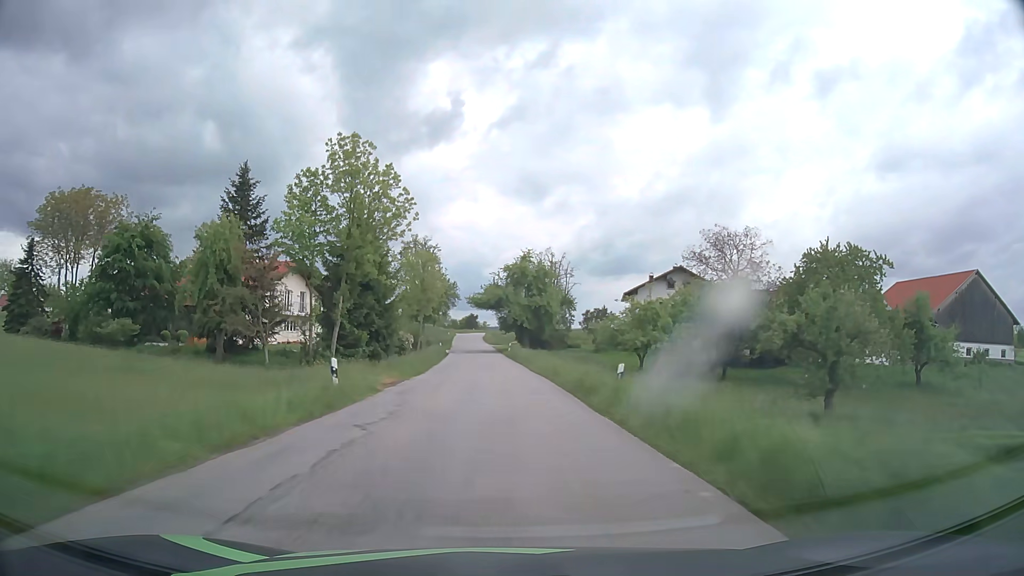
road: tertiary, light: Day
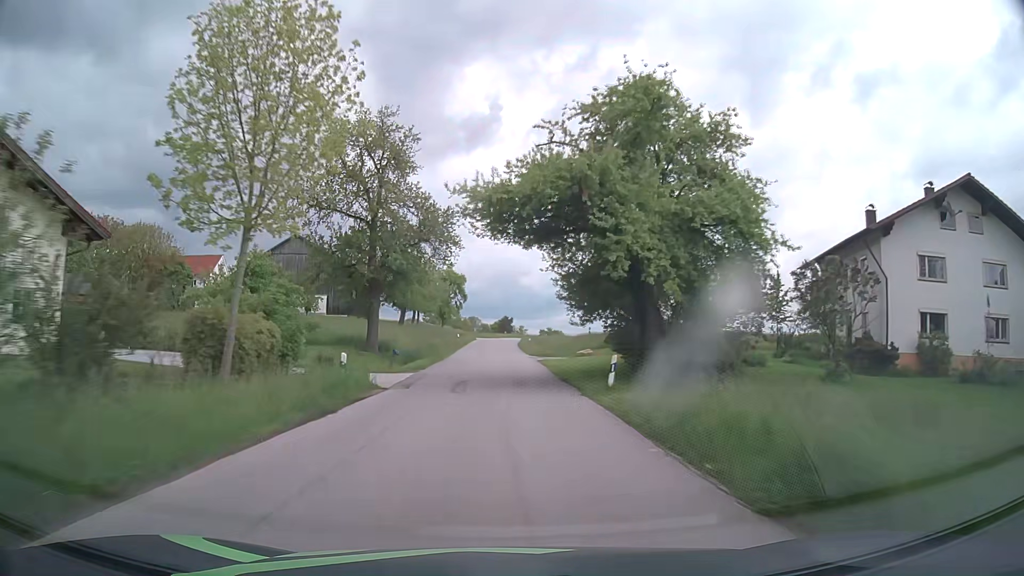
(-1.3, +48.8) m; -3°
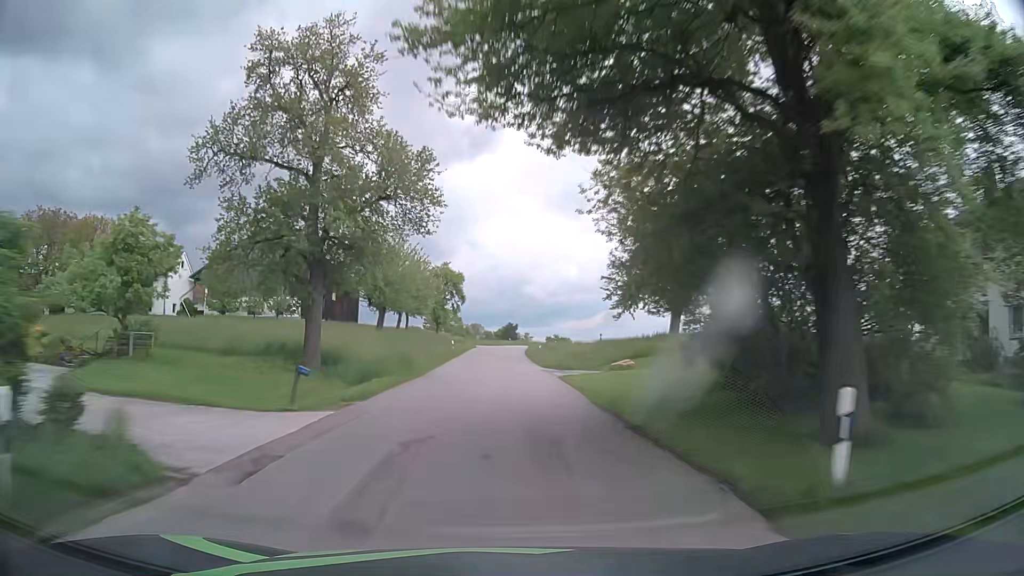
(-0.1, +12.2) m; -1°
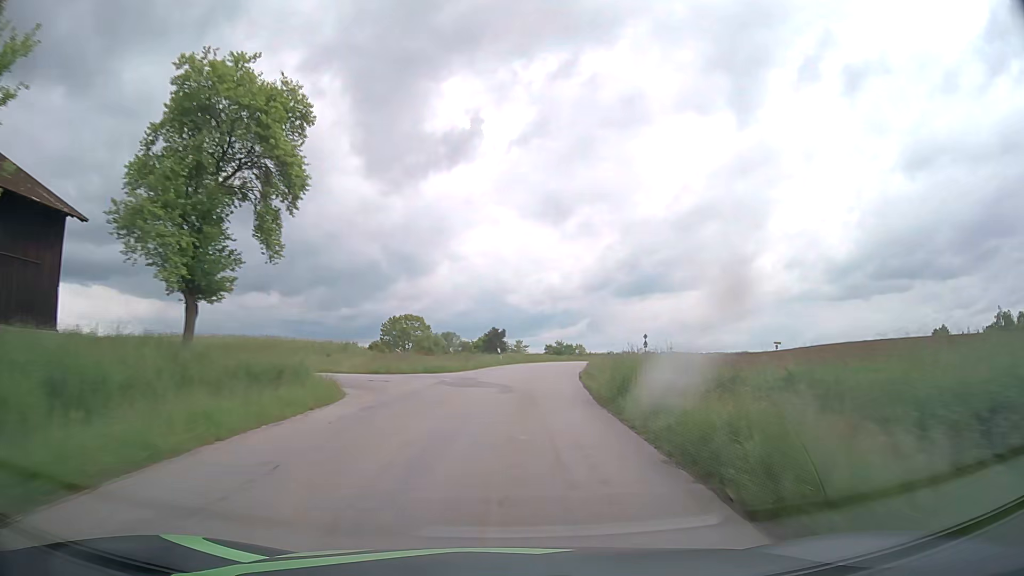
(+0.1, +60.9) m; +1°
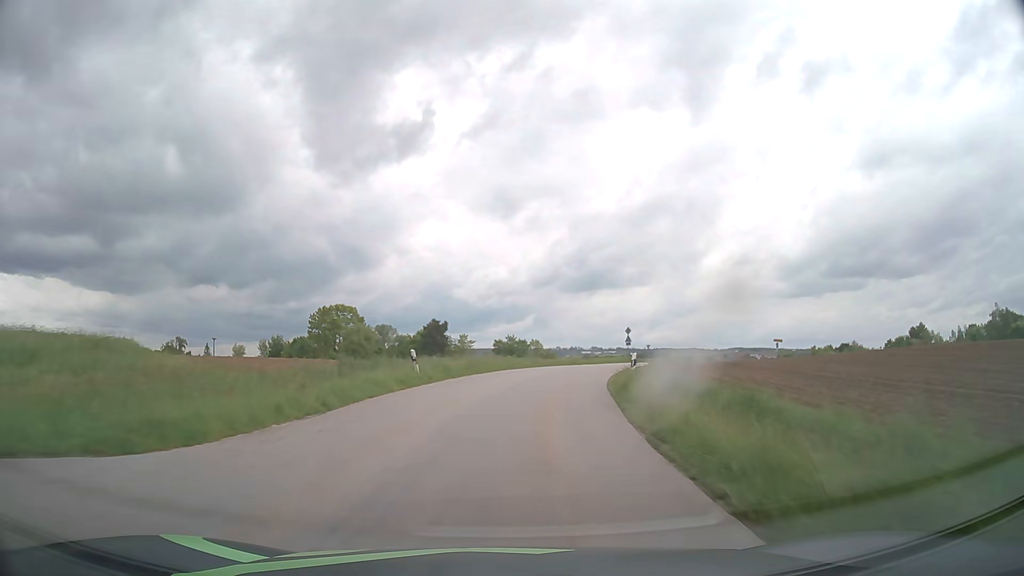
(+0.8, +22.1) m; +5°
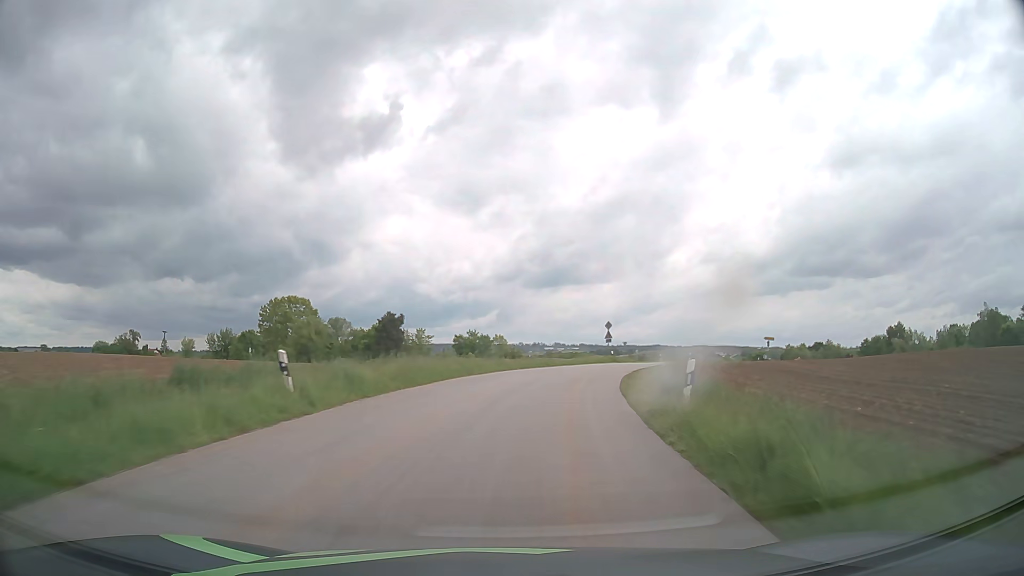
(+0.2, +10.2) m; +3°
(0, +10) (+1, +20) (+3, +30) (+6, +39) (+9, +49) (+13, +58) (+18, +67) (+23, +75) (+26, +85) (+23, +94) m
